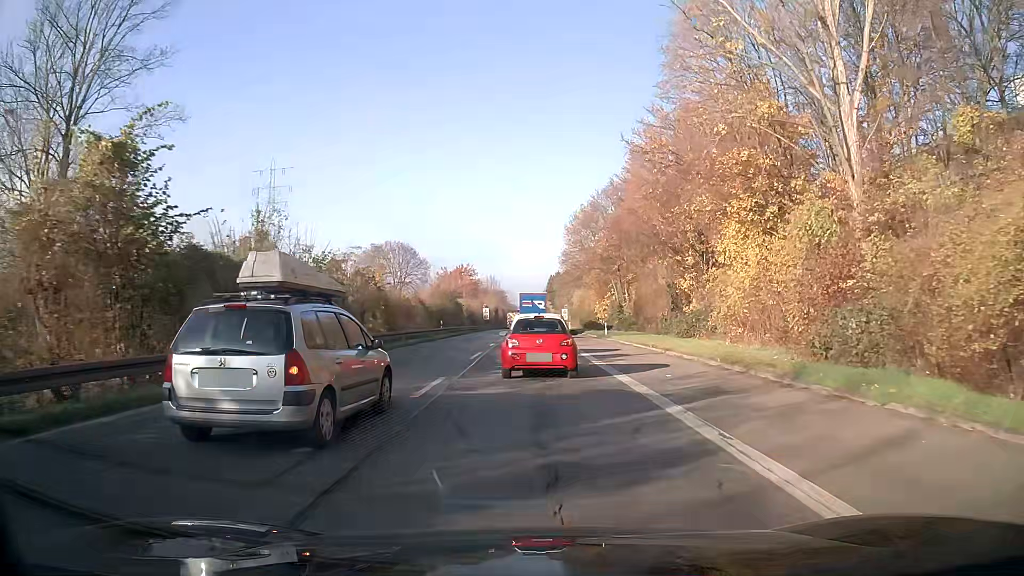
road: trunk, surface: asphalt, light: Day
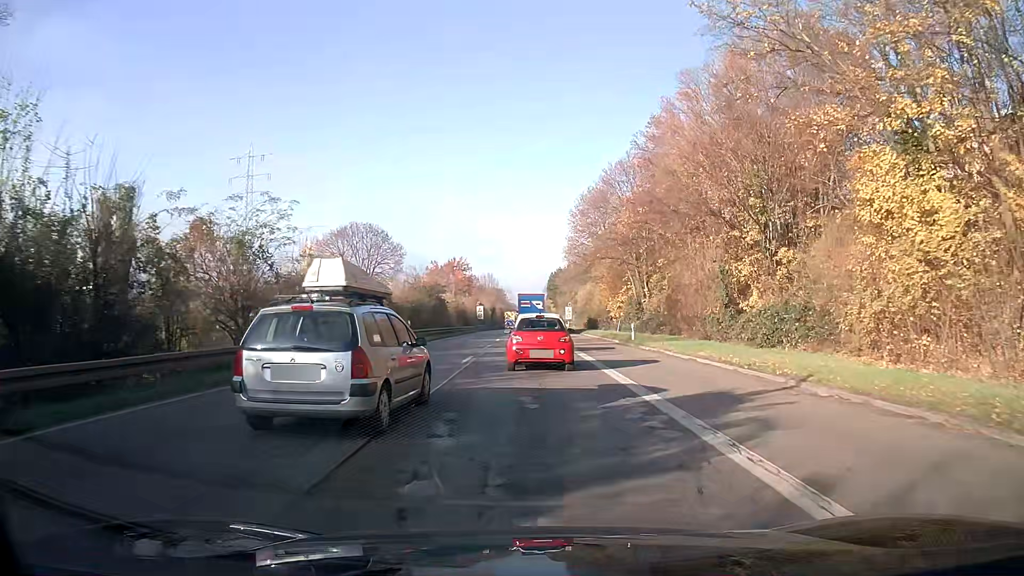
(0.0, +14.0) m; 0°
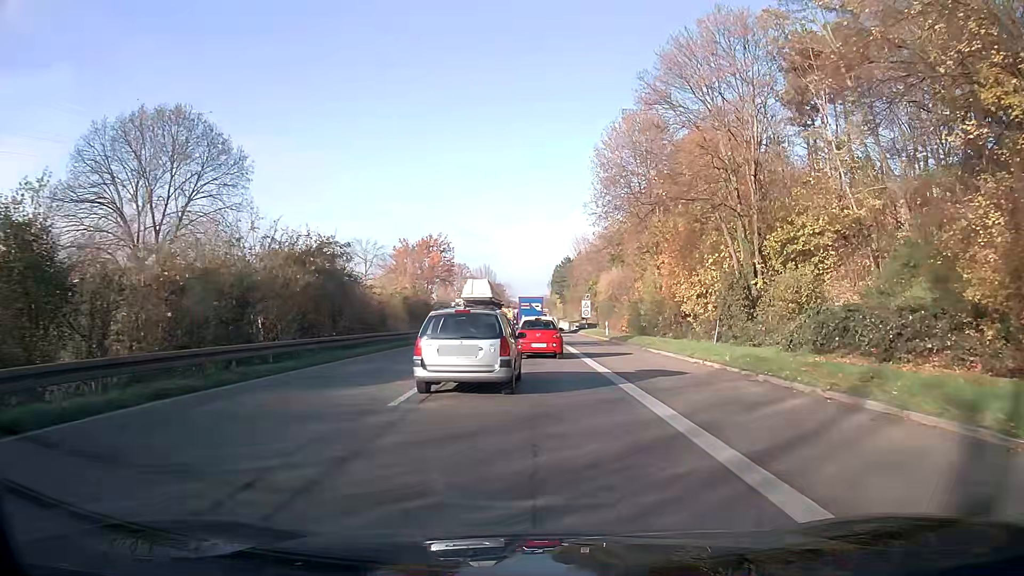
(0.0, +33.3) m; 0°
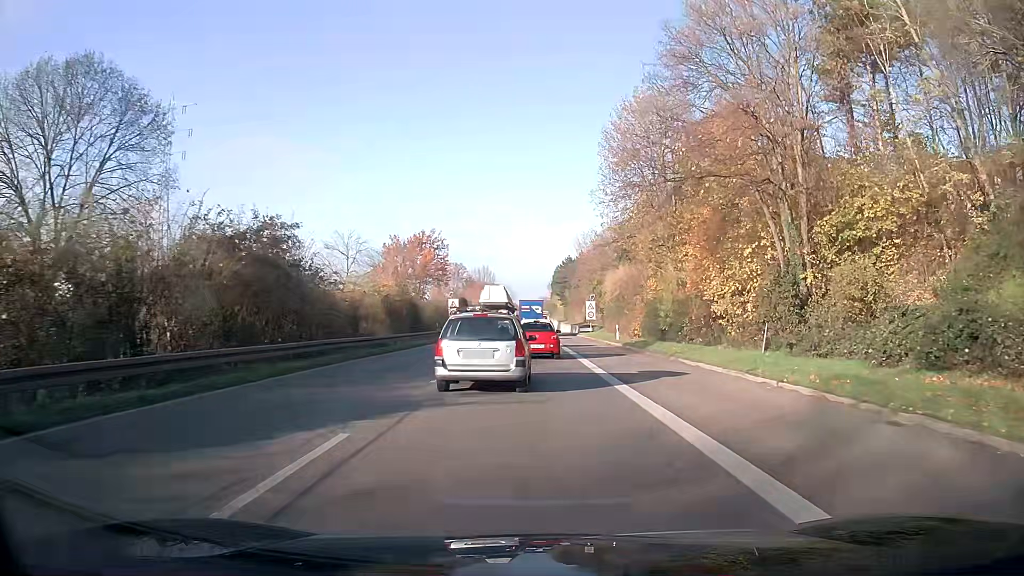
(0.0, +6.6) m; 0°
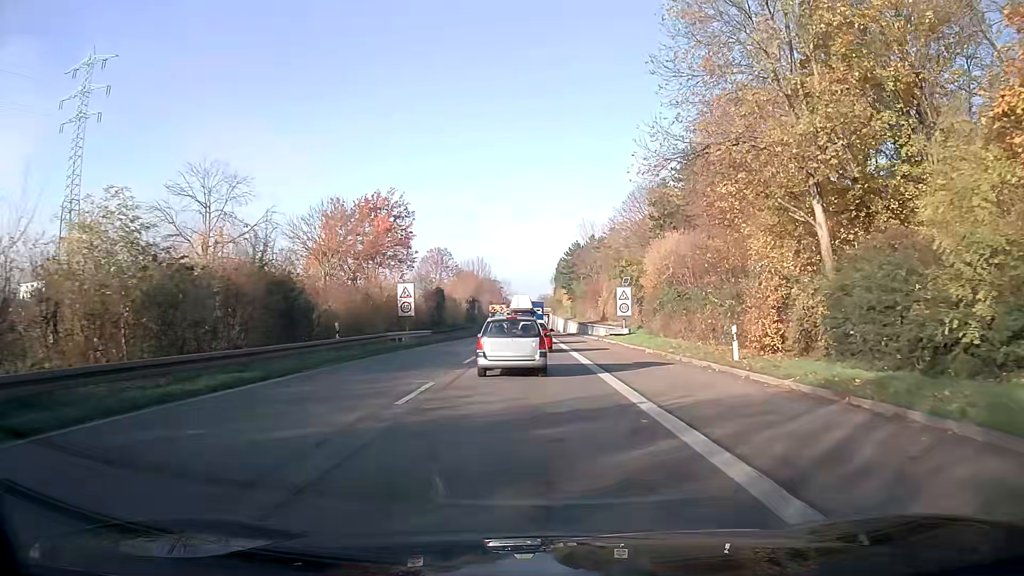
(0.0, +27.0) m; 0°
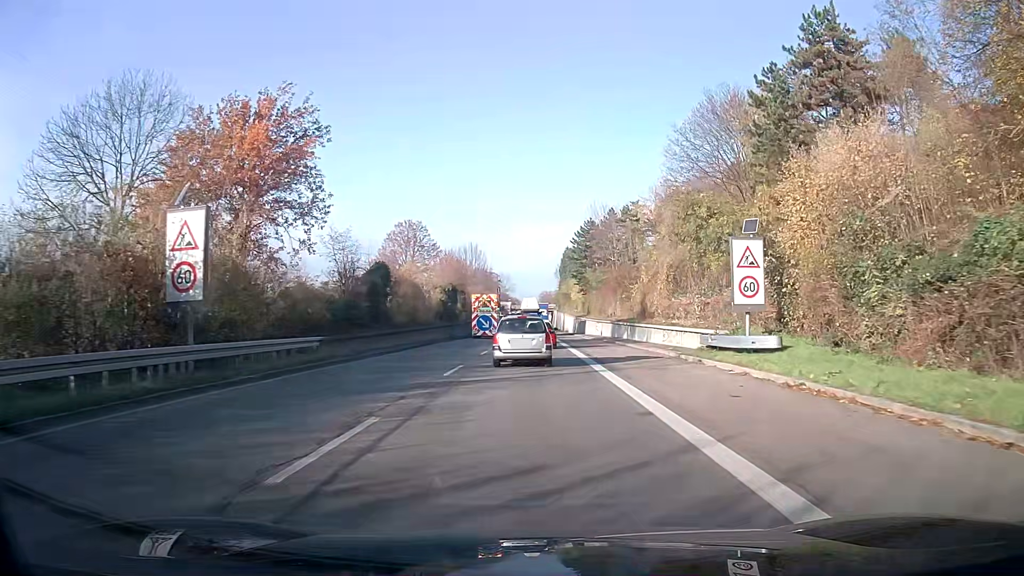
(0.0, +28.8) m; 0°
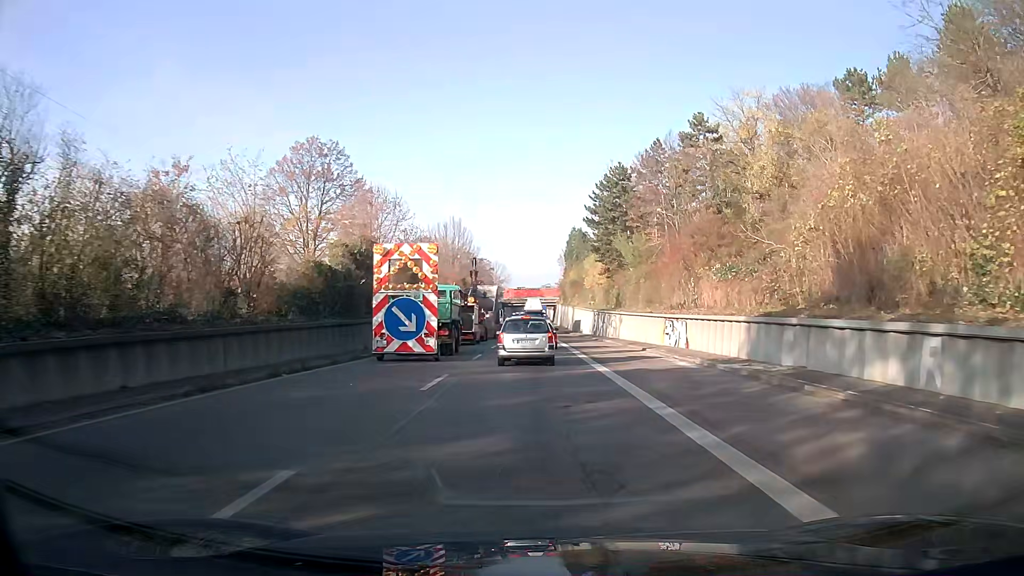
(-0.1, +38.2) m; 0°
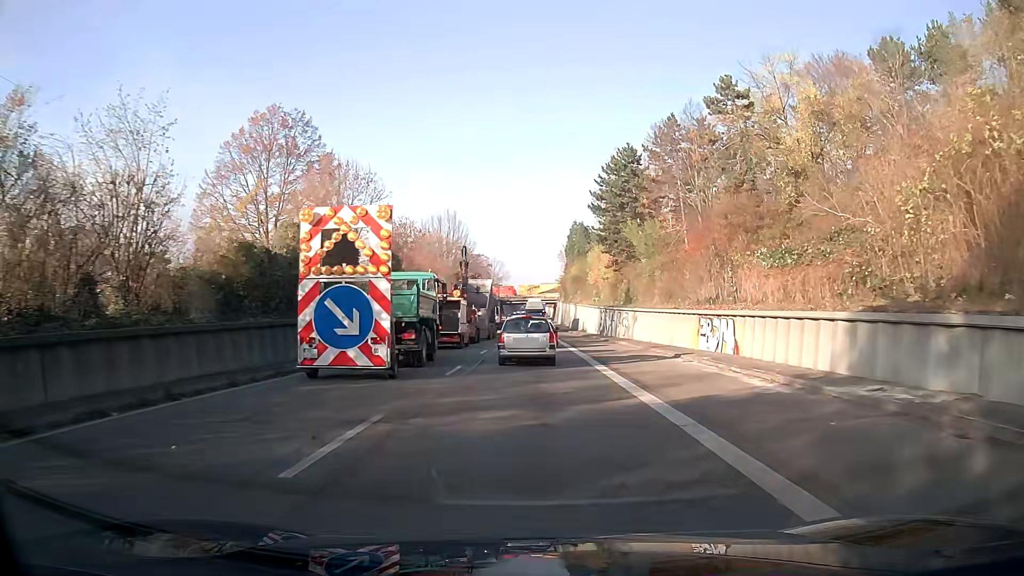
(0.0, +7.6) m; 0°
